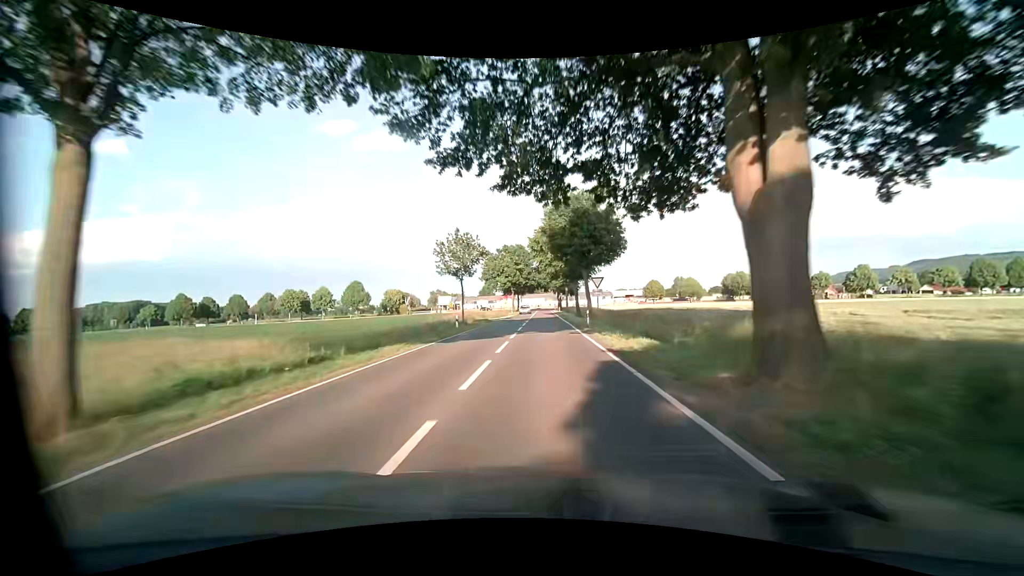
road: tertiary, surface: asphalt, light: Day
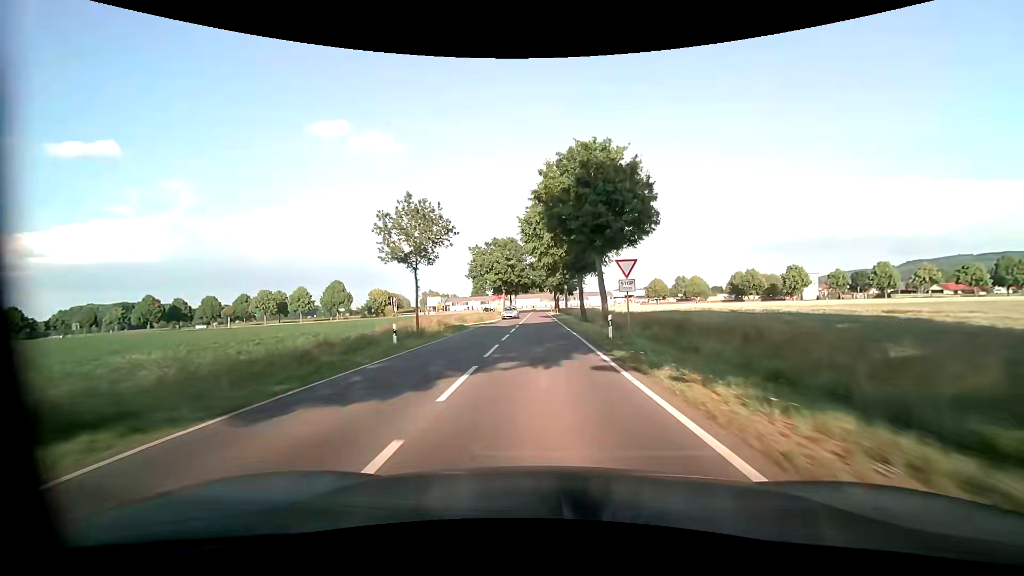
(0.0, +12.7) m; +1°
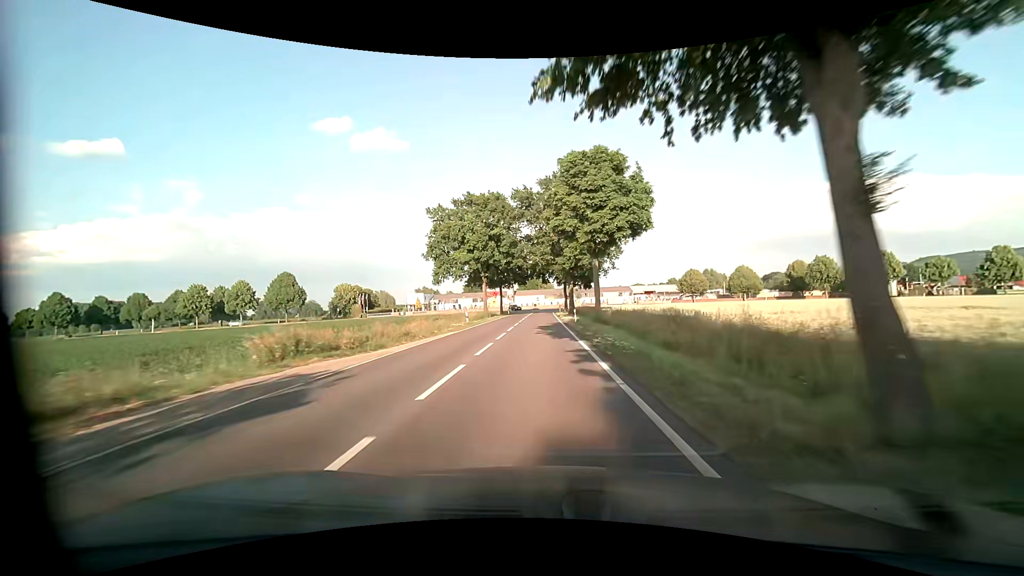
(-0.1, +35.6) m; -1°
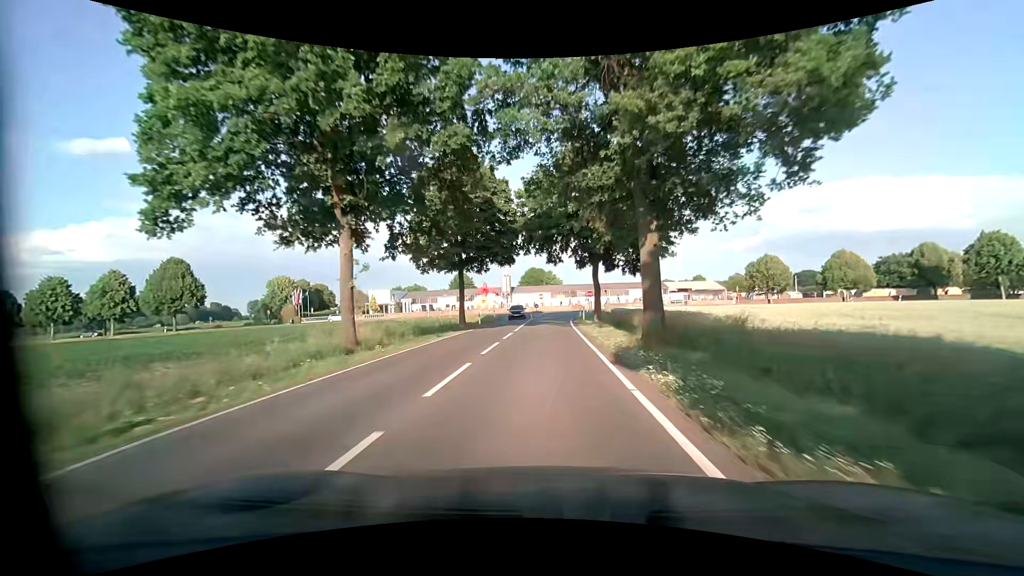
(-0.1, +41.4) m; -1°
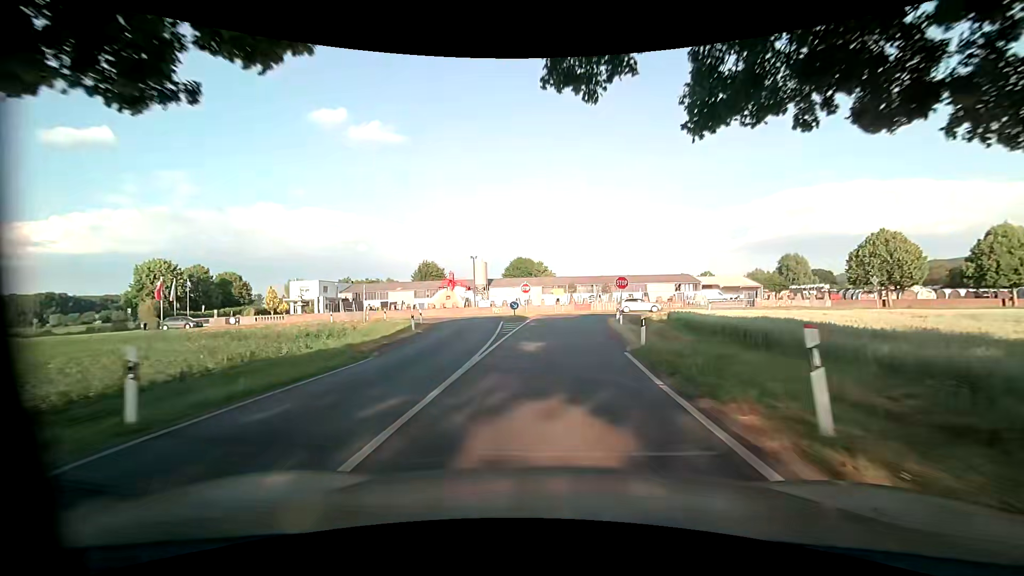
(+0.3, +34.2) m; +1°
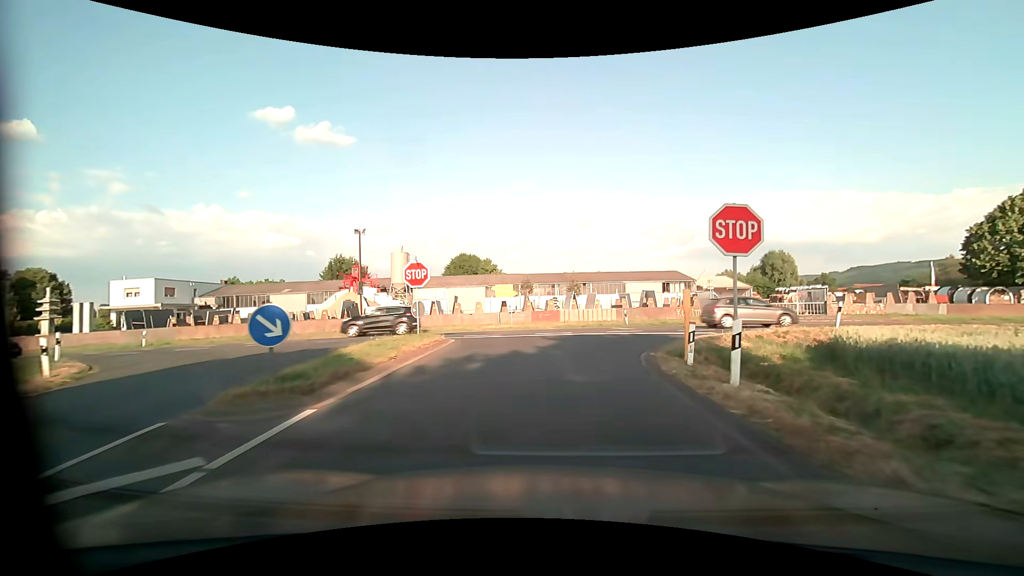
(+1.1, +25.6) m; +6°
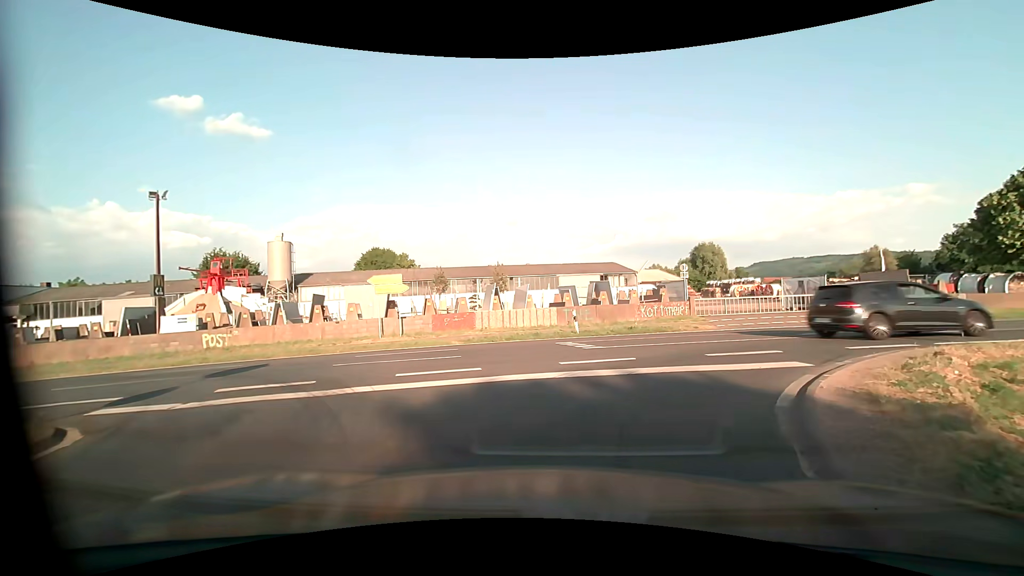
(+0.6, +11.5) m; +8°
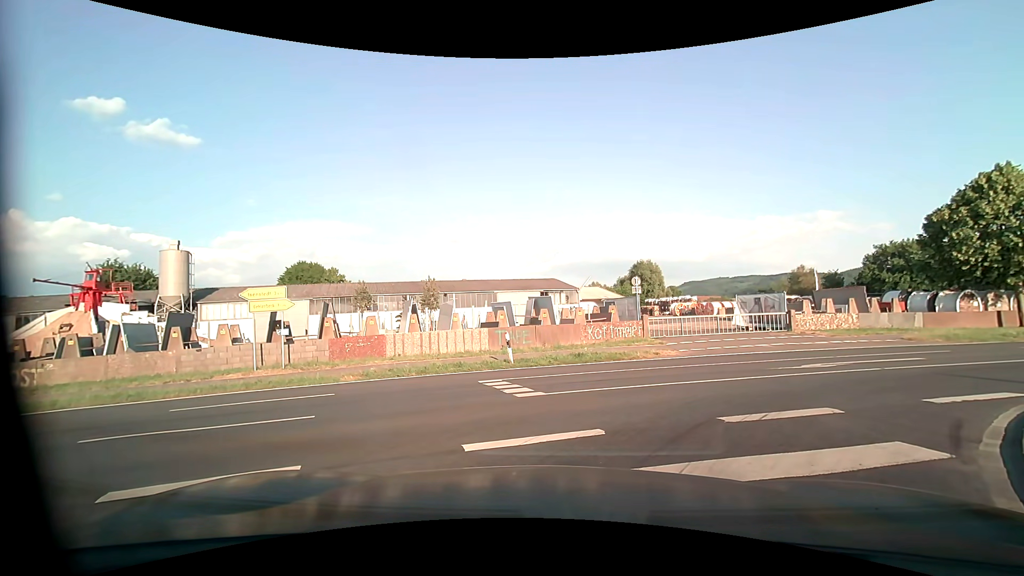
(+0.3, +4.1) m; +6°
(+3, +9) (+12, +14) (+22, +17) (+31, +20) (+41, +23) (+50, +26) (+60, +29) (+69, +33) (+78, +36) (+88, +40) m
